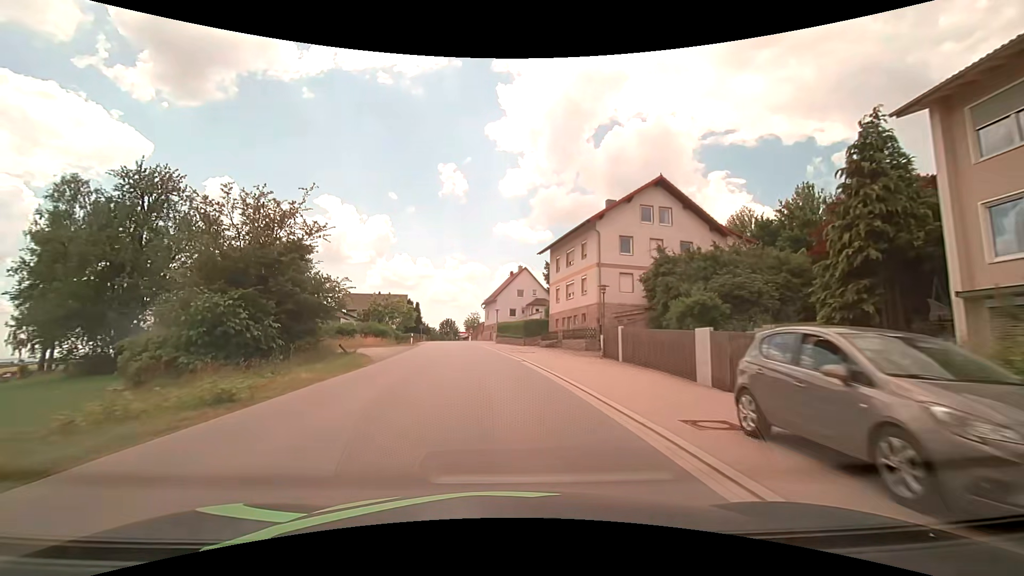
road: tertiary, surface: asphalt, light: Day
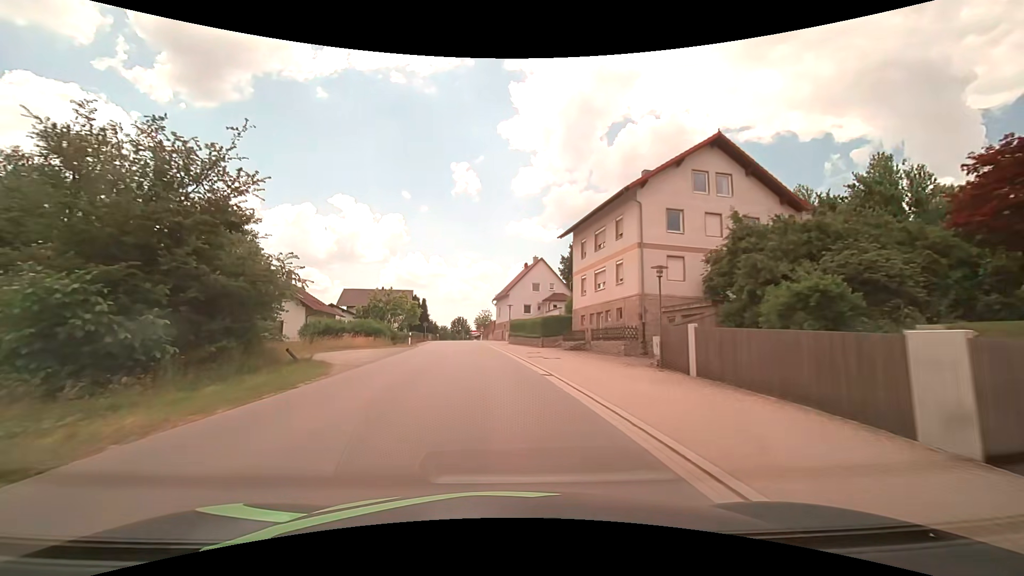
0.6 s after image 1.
(-0.1, +7.6) m; -2°
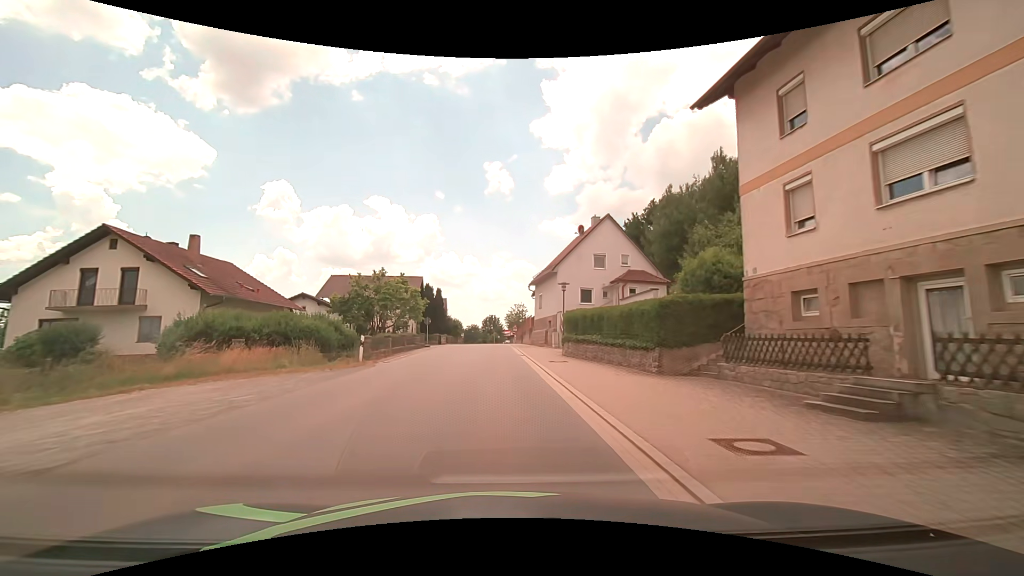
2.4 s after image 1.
(-0.8, +22.8) m; -4°
